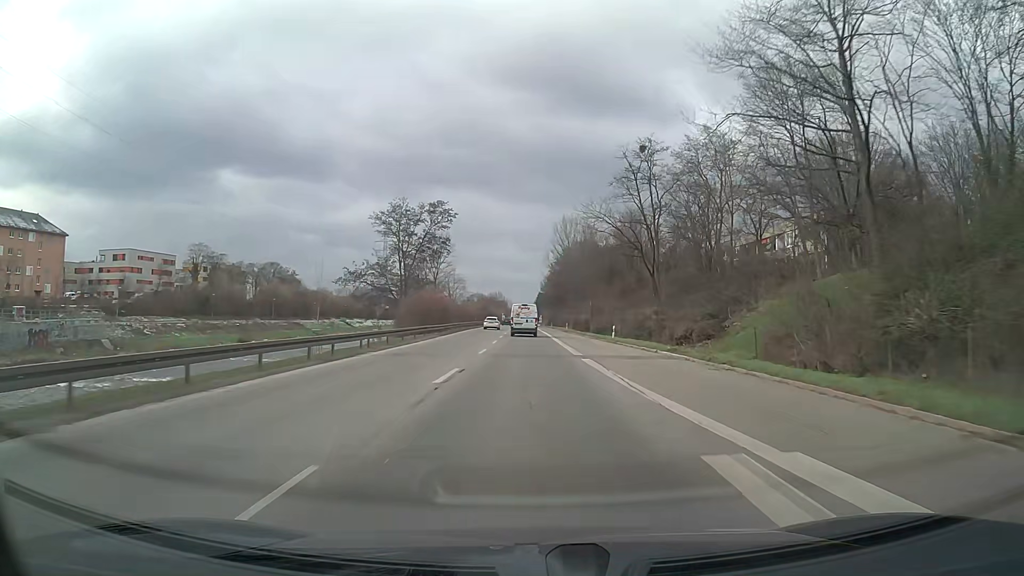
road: trunk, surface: asphalt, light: Day
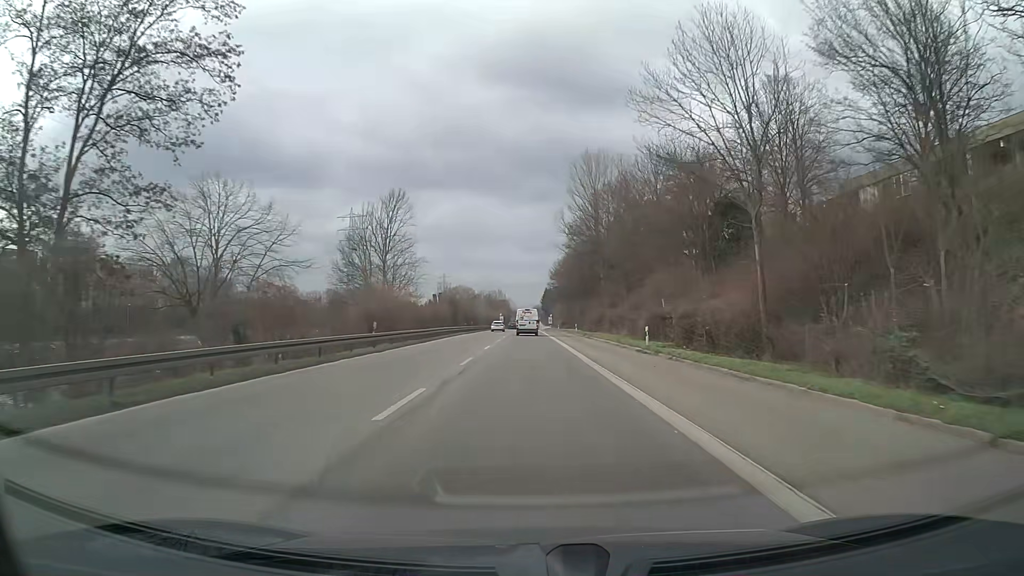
(-0.1, +63.0) m; 0°
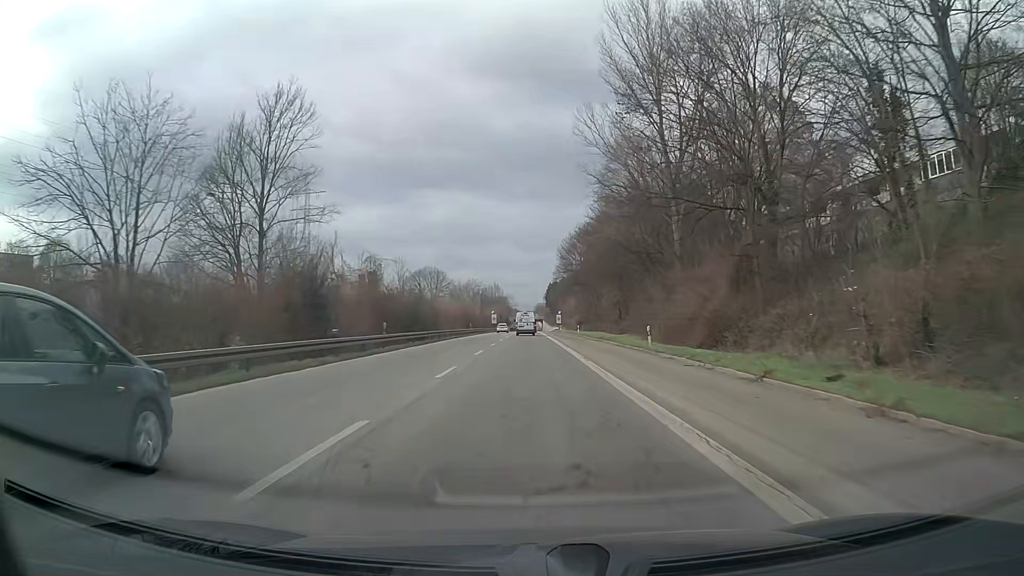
(-0.2, +50.0) m; 0°
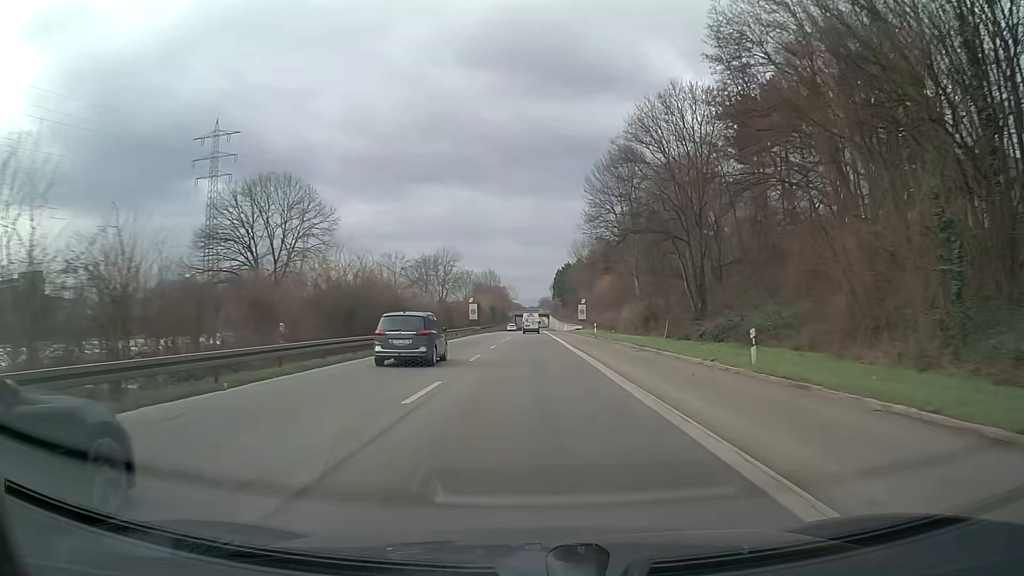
(-0.2, +62.6) m; -1°
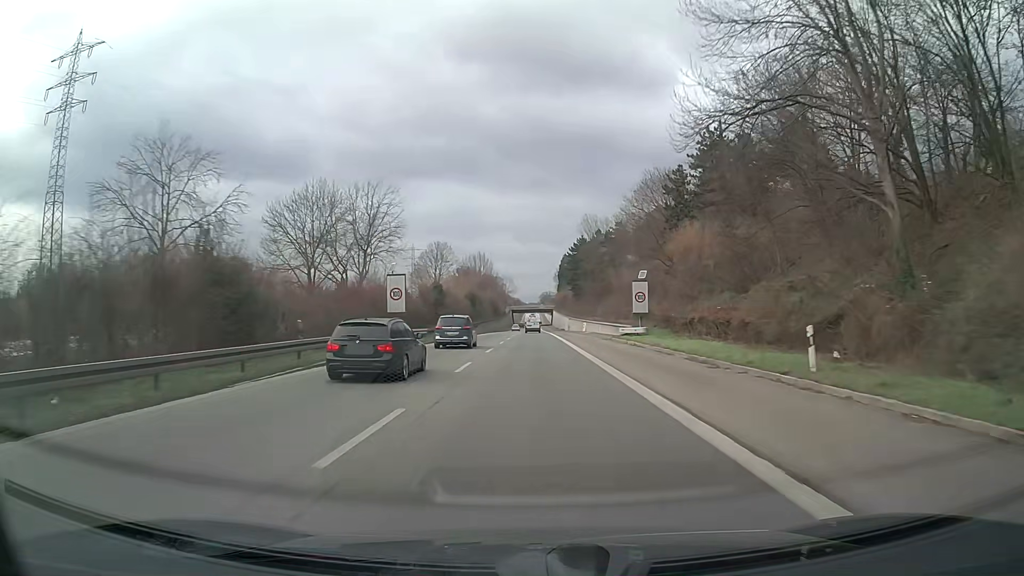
(+0.2, +51.1) m; 0°
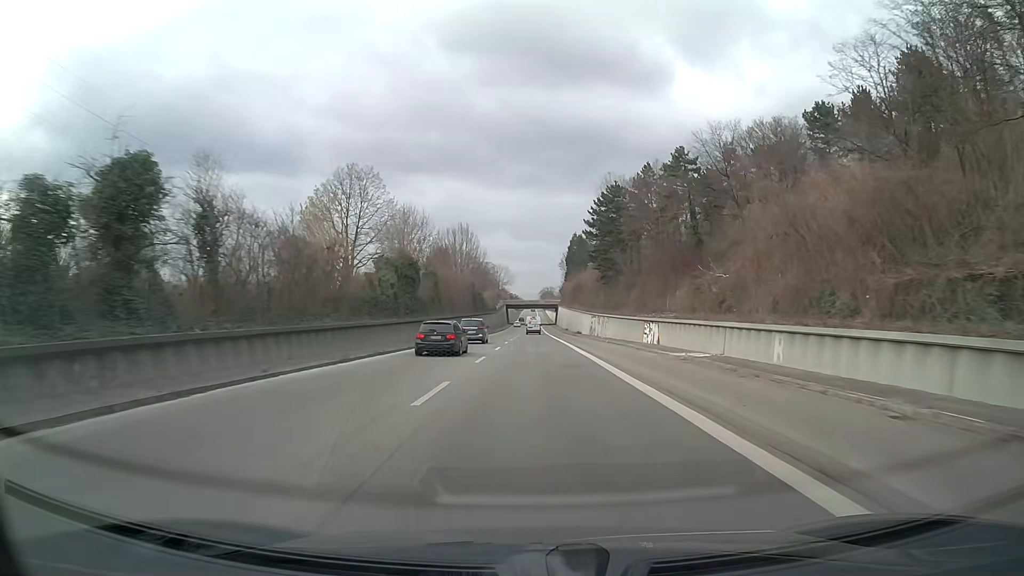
(0.0, +53.1) m; 0°
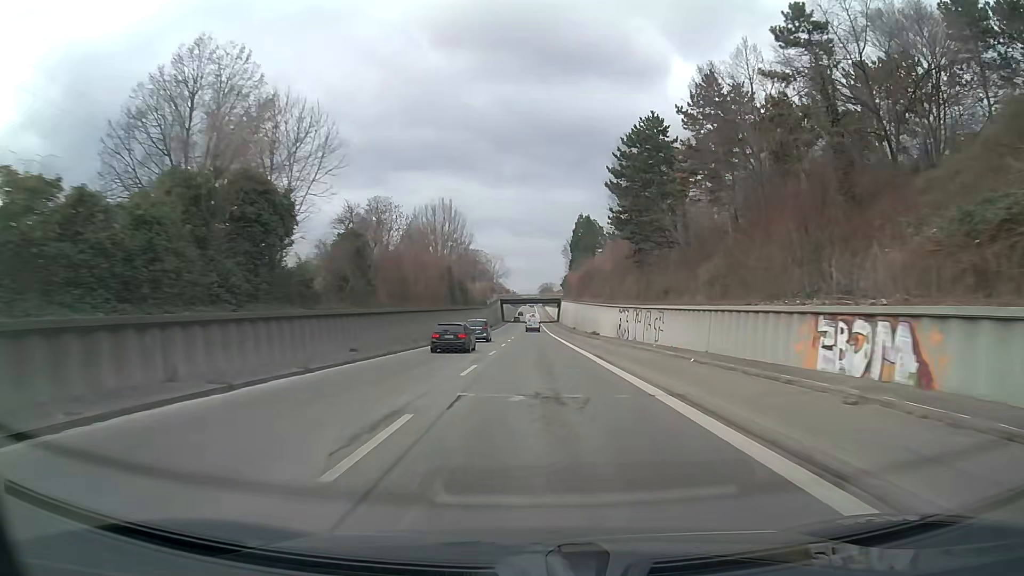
(+0.1, +27.9) m; 0°
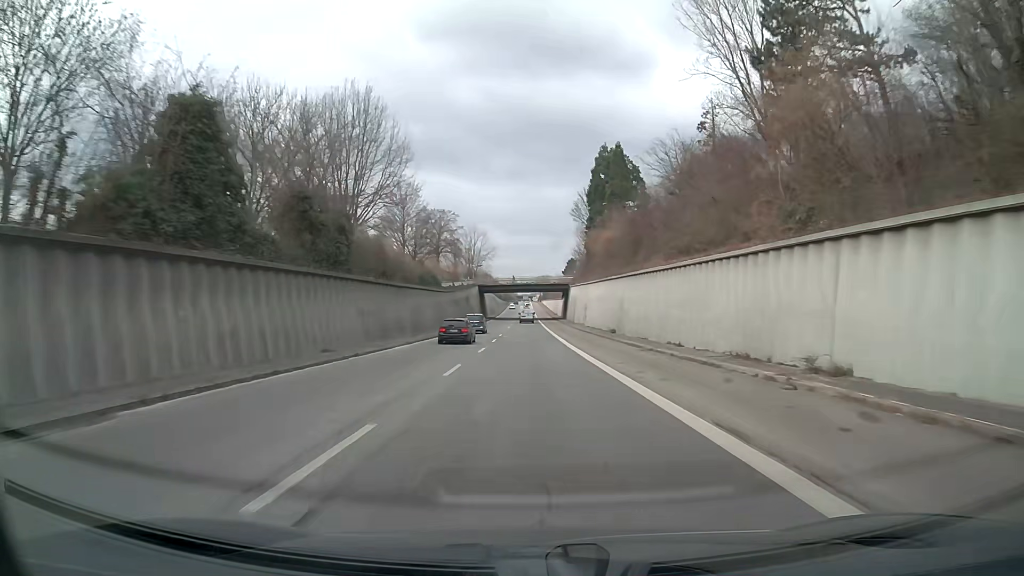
(+0.1, +58.3) m; 0°
(0, +10) (0, +20) (0, +30) (0, +40) (0, +50) (0, +60) (0, +70) (0, +80) (0, +90) (0, +100) m
